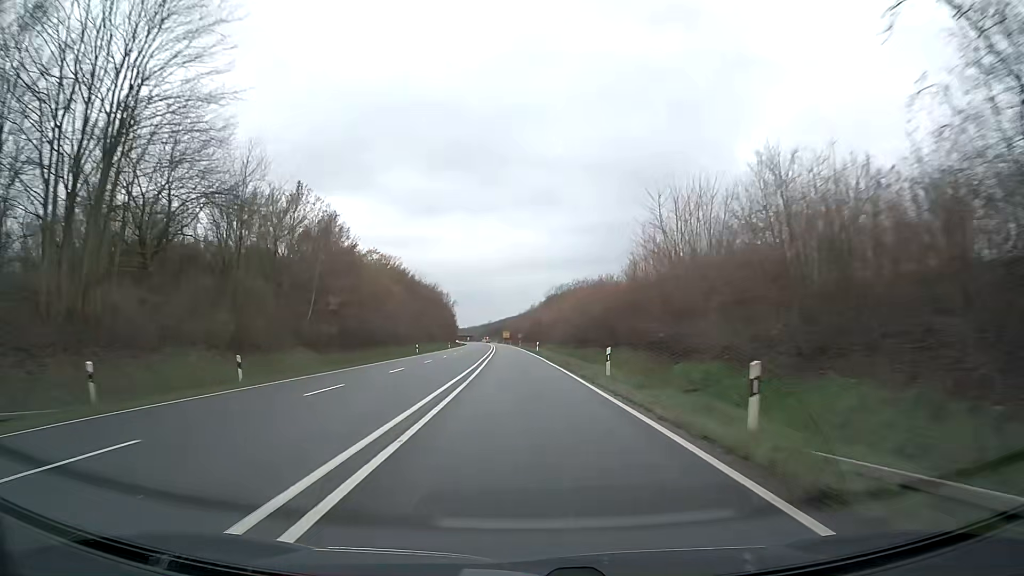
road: trunk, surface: asphalt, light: Day
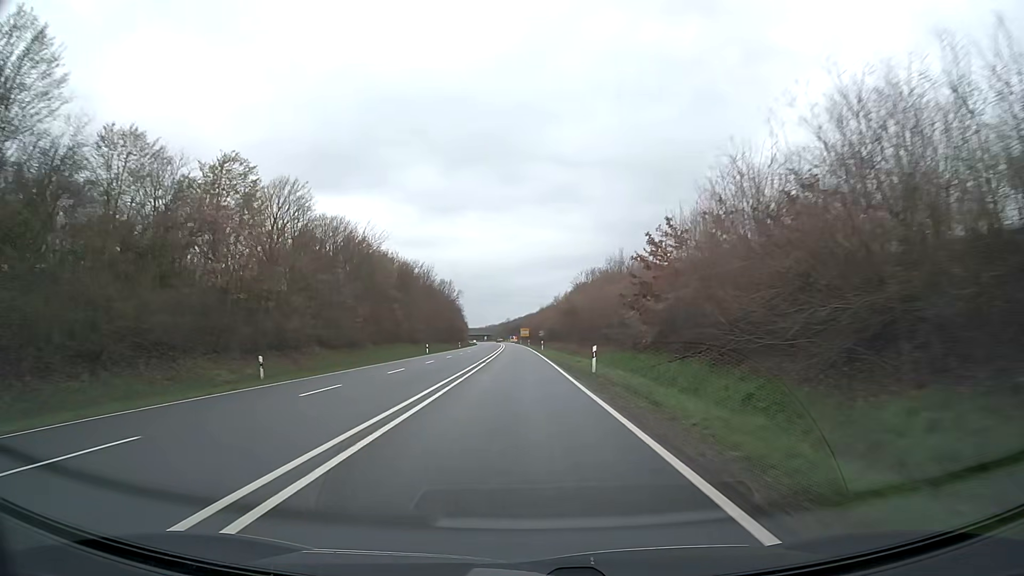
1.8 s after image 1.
(-0.4, +47.5) m; -1°
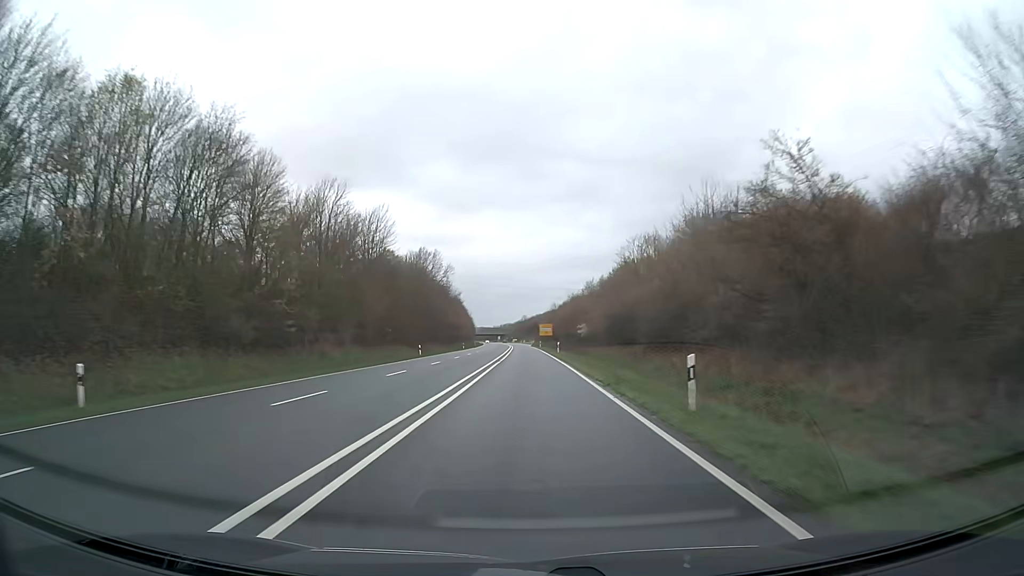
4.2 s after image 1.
(-1.3, +63.4) m; -2°
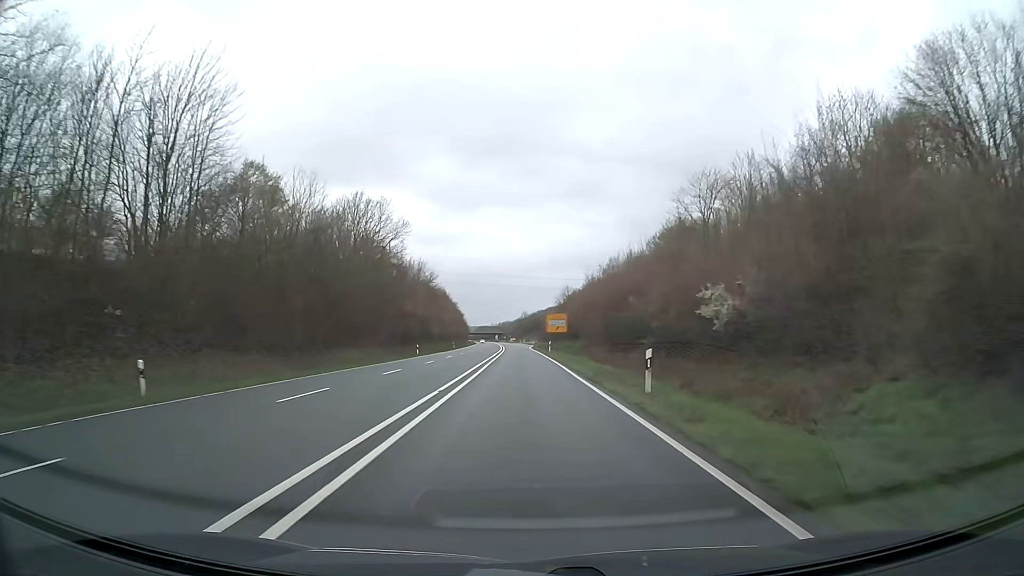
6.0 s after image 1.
(0.0, +47.5) m; 0°
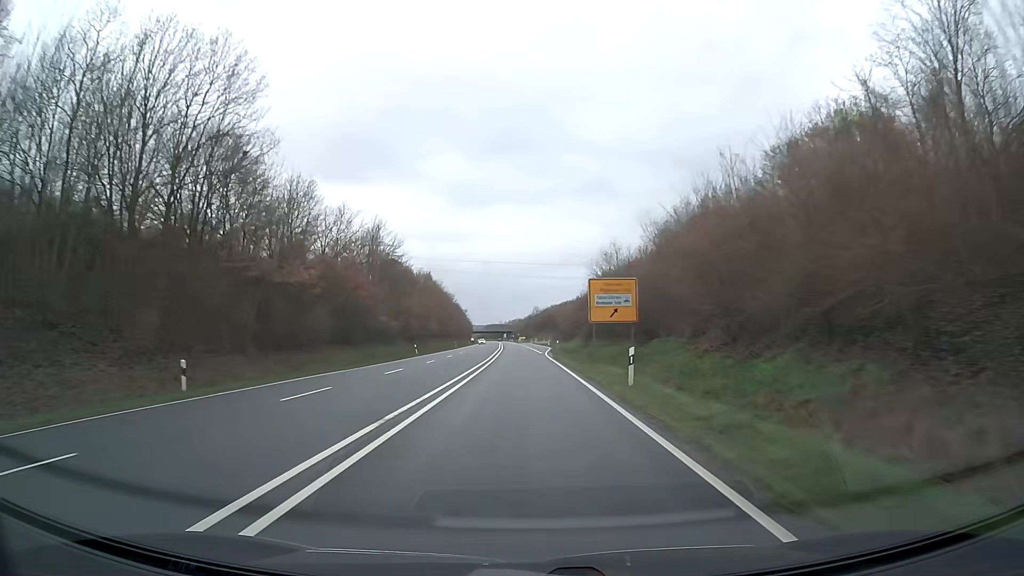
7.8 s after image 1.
(-0.4, +47.5) m; -1°
(0, +10) (0, +20) (0, +30) (0, +40) (-1, +50) (-1, +60) (-1, +70) (-1, +80) (-2, +90) (-2, +100) m
